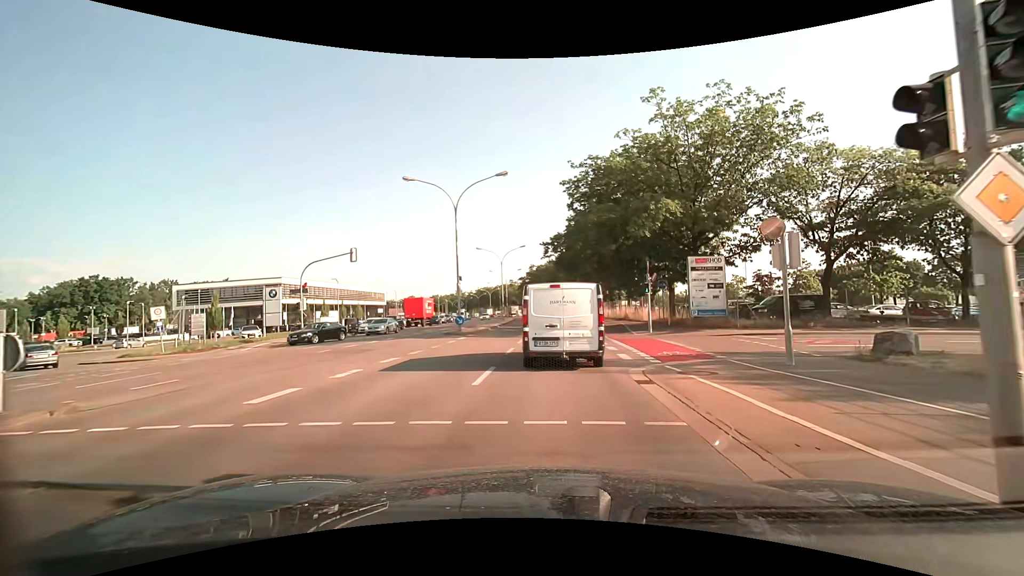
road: secondary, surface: asphalt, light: Day
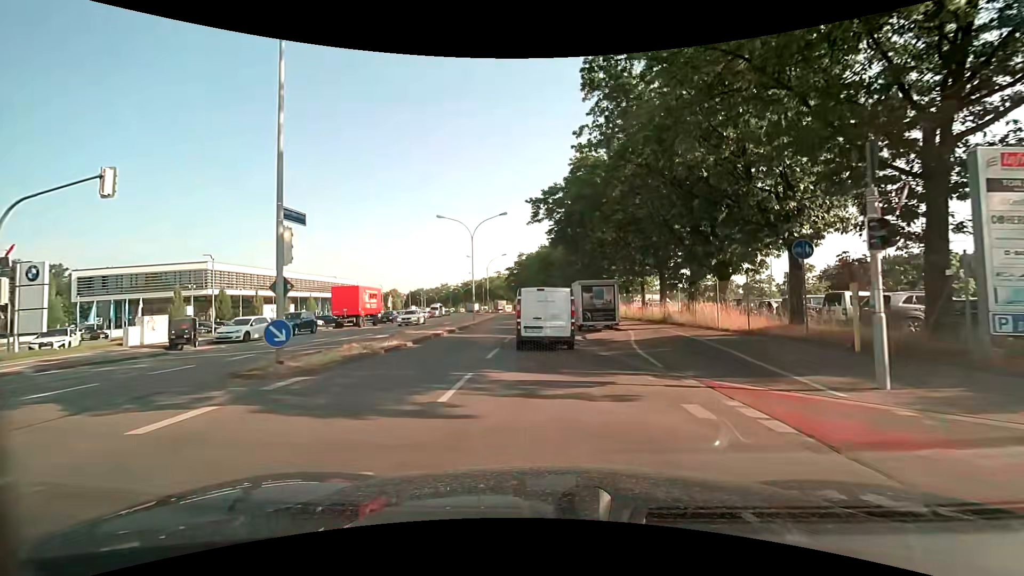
(+0.5, +20.3) m; +2°
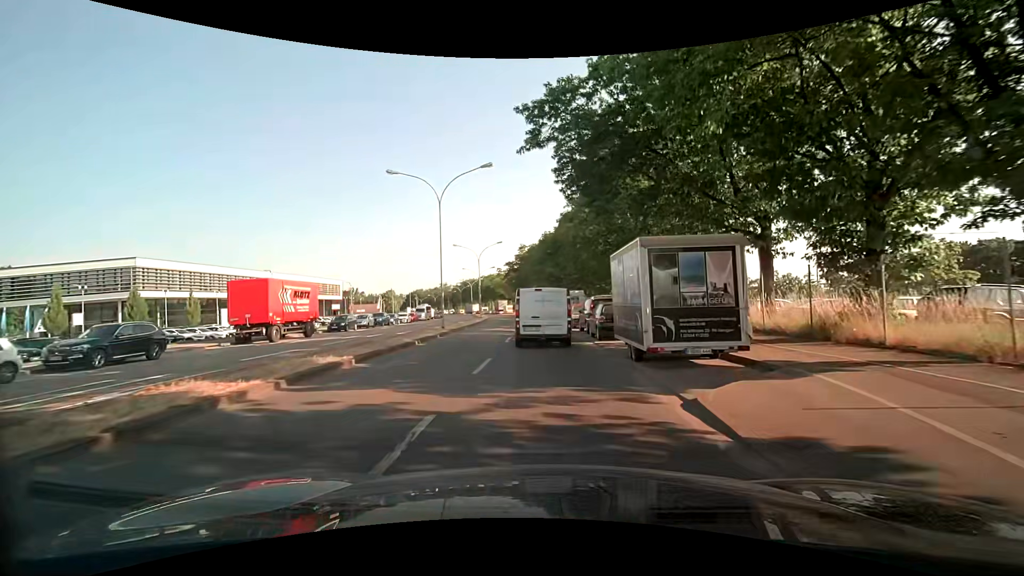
(-0.1, +16.1) m; -1°
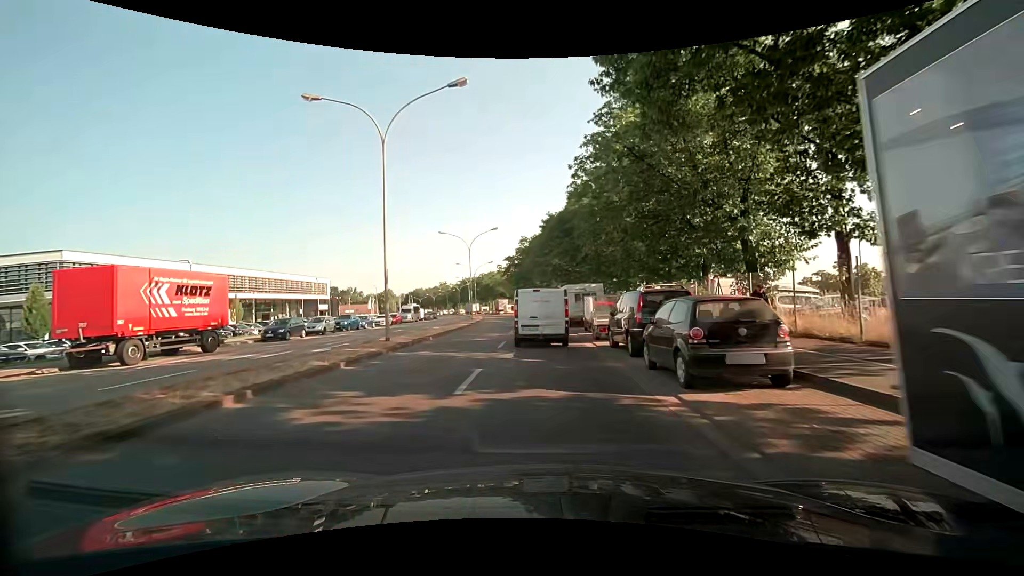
(0.0, +11.3) m; 0°
(0, +10) (0, +20) (-1, +30) (-1, +40) (-2, +50) (-3, +60) (-4, +70) (-5, +80) (-7, +90) (-8, +100) m
